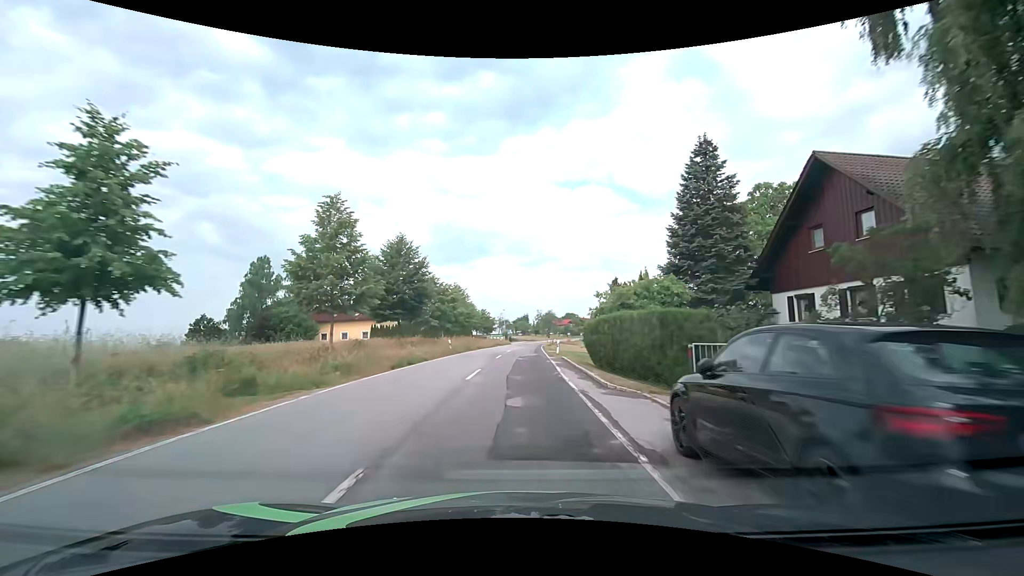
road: tertiary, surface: asphalt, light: Day
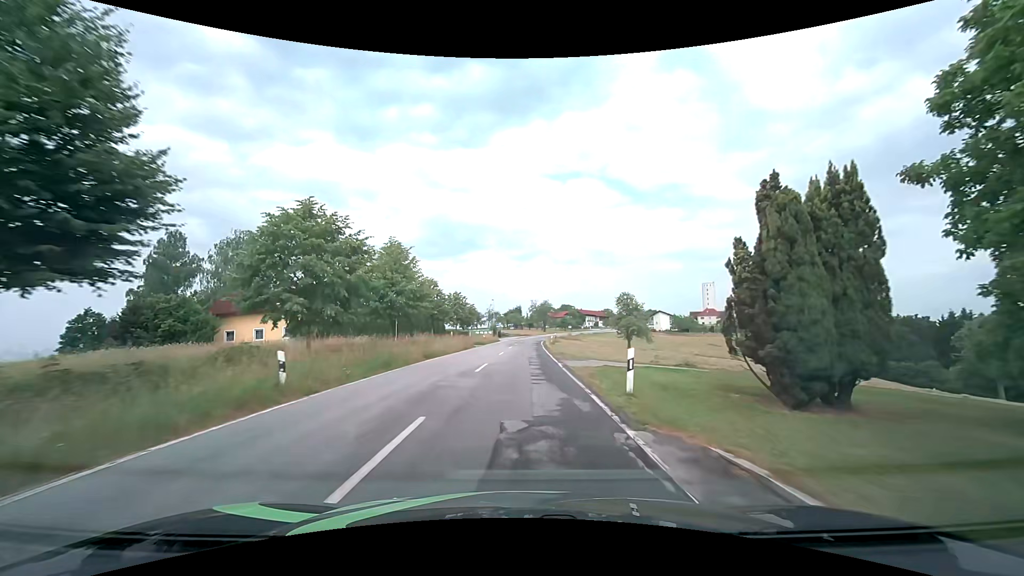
(+0.2, +23.8) m; +1°
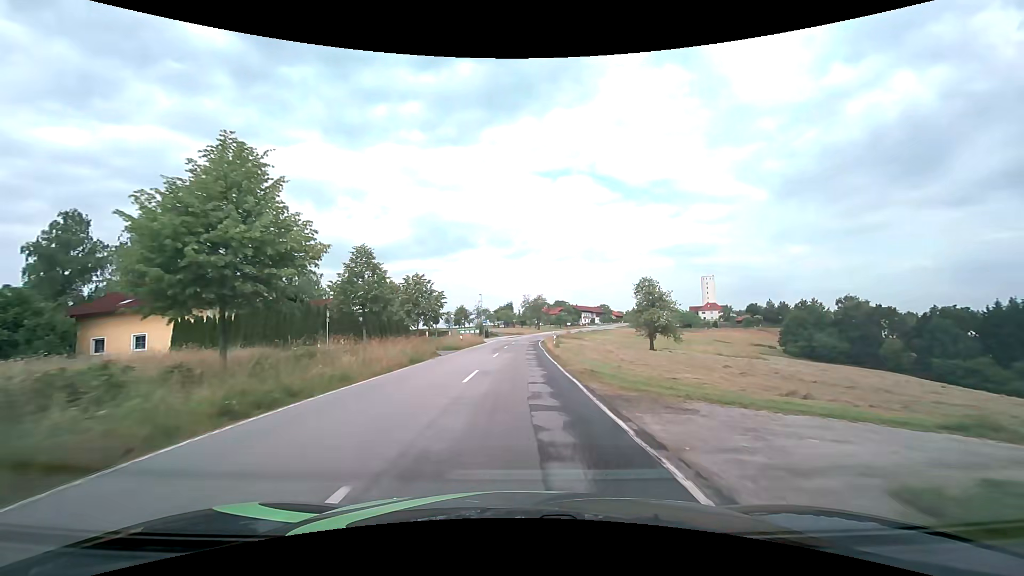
(0.0, +16.0) m; +1°
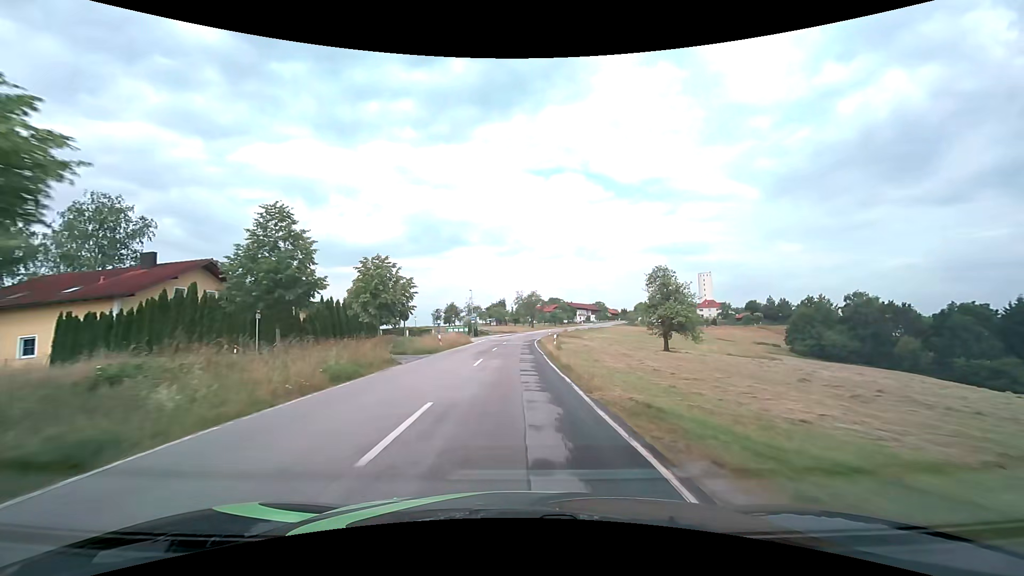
(+0.1, +8.1) m; +1°
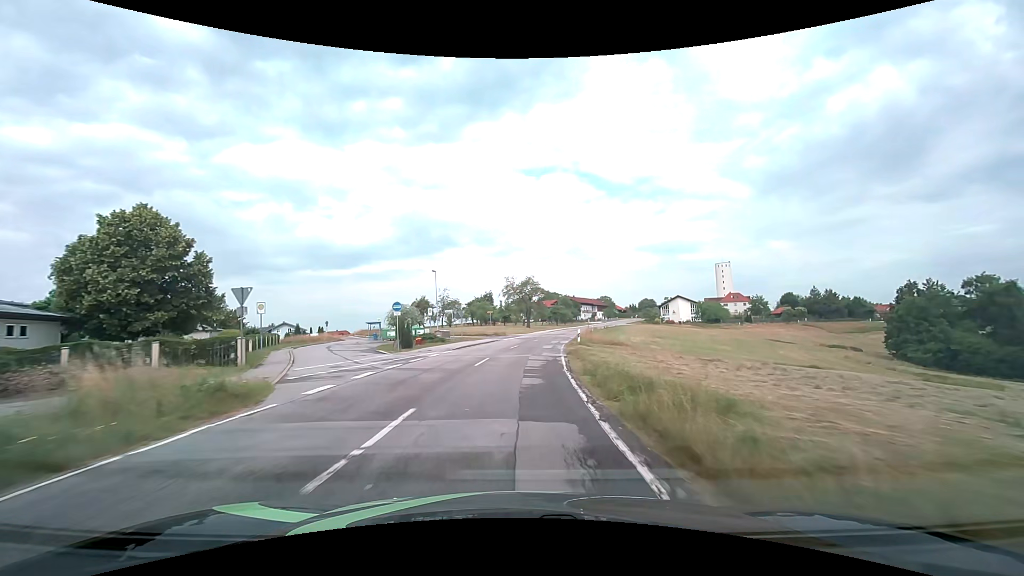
(+0.3, +41.4) m; +1°
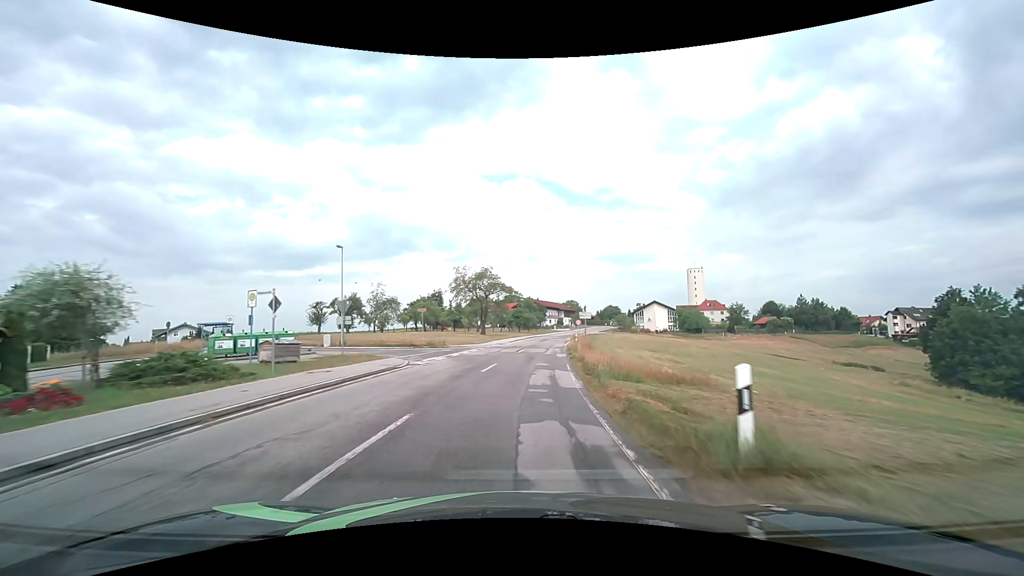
(+0.7, +25.5) m; +4°
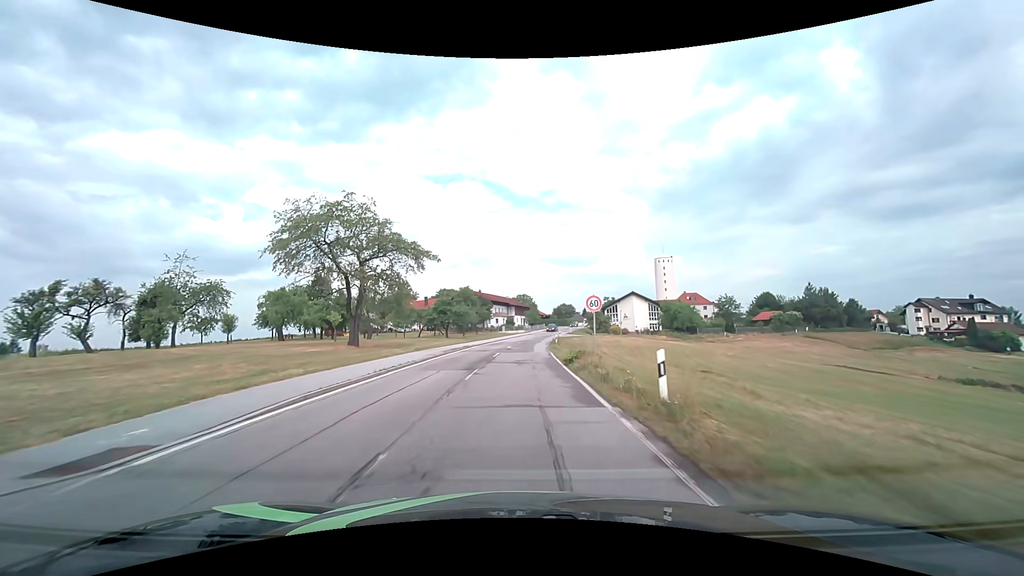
(+2.6, +42.9) m; +7°
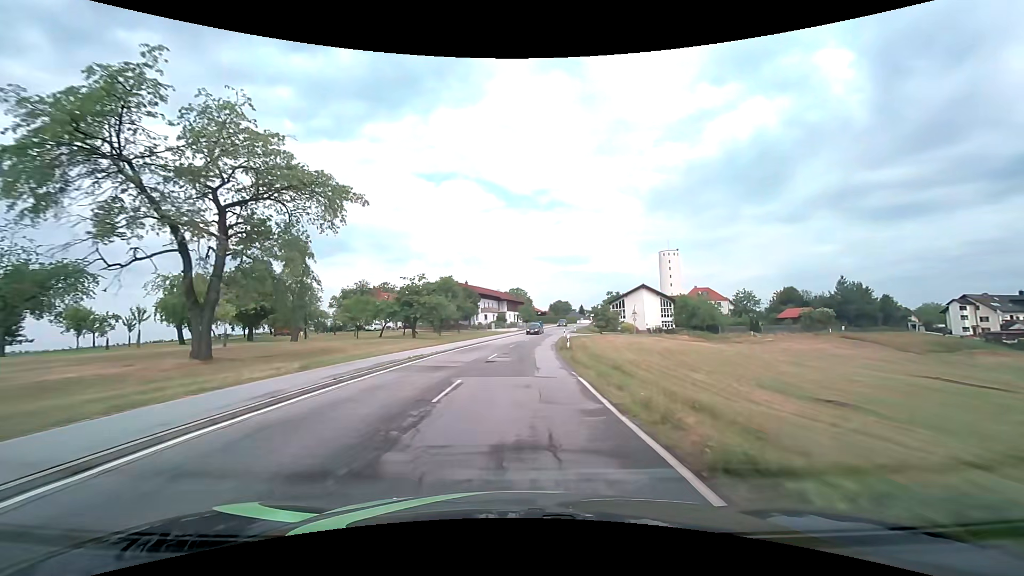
(+0.1, +17.2) m; +1°
(0, +10) (0, +20) (+1, +30) (+1, +40) (+2, +50) (+3, +60) (+4, +70) (+6, +80) (+8, +90) (+9, +99) m
